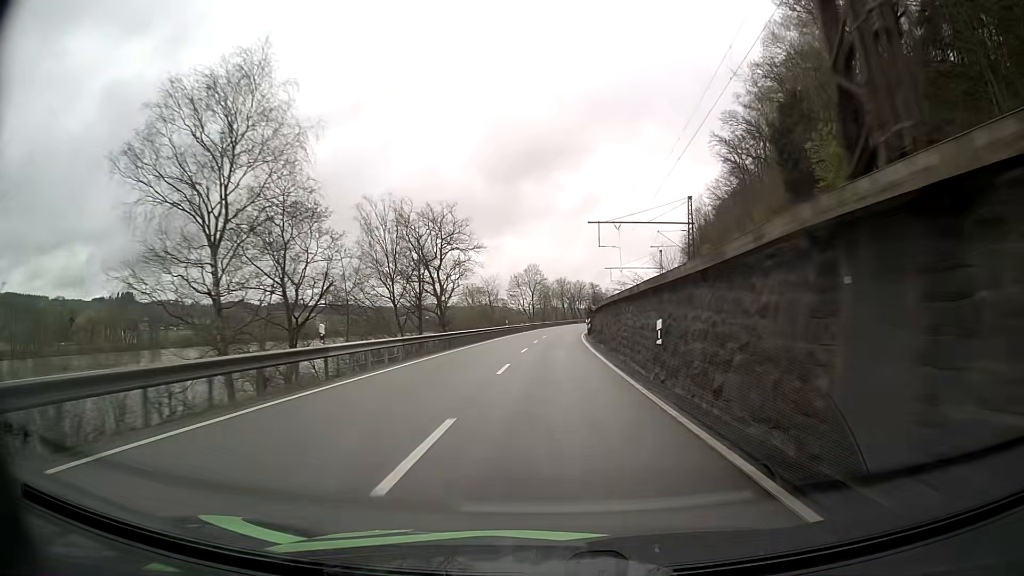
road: primary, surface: asphalt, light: Day
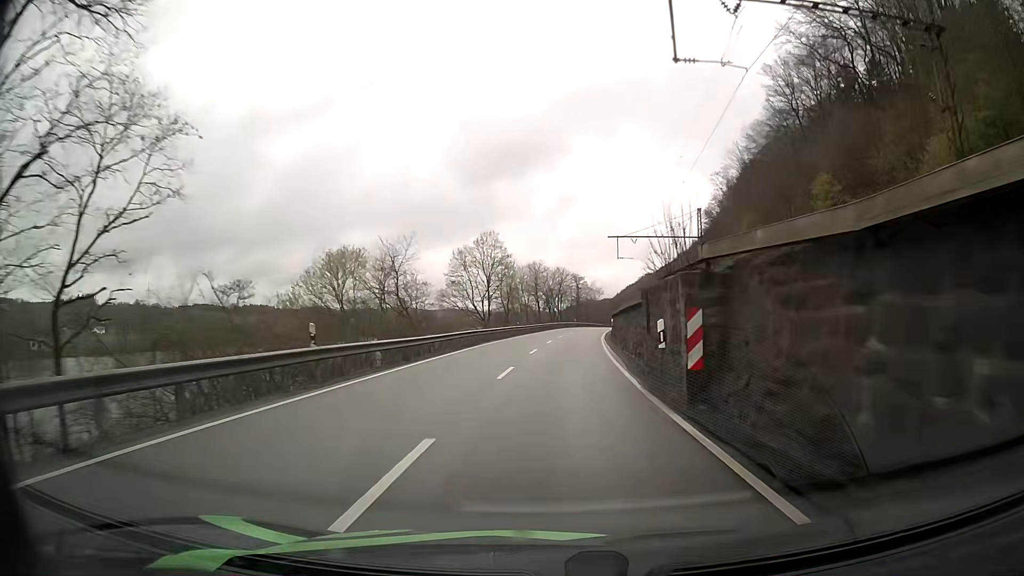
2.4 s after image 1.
(+0.9, +49.3) m; +2°
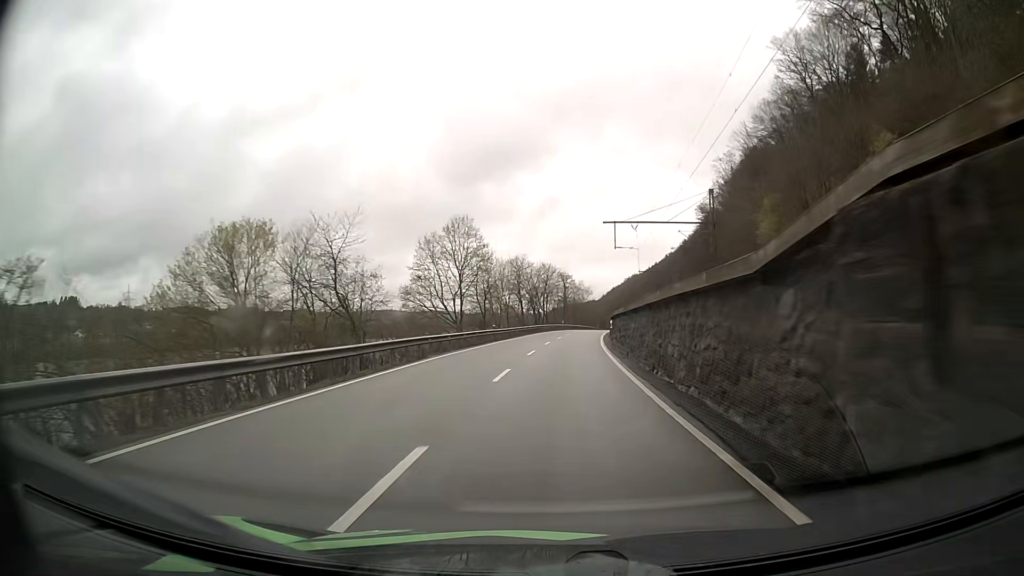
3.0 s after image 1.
(+0.1, +12.3) m; +1°
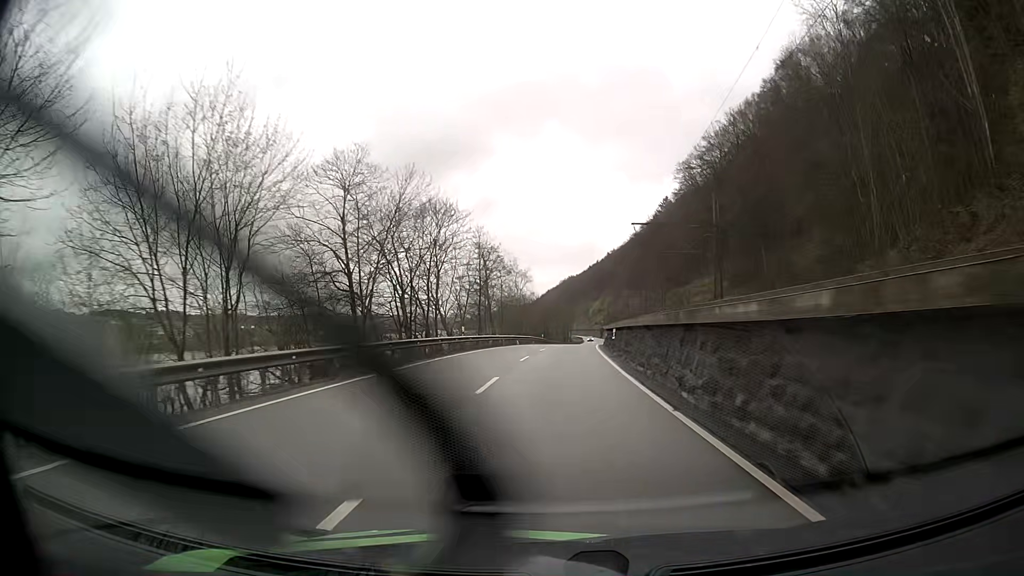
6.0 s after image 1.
(+3.2, +61.8) m; +6°
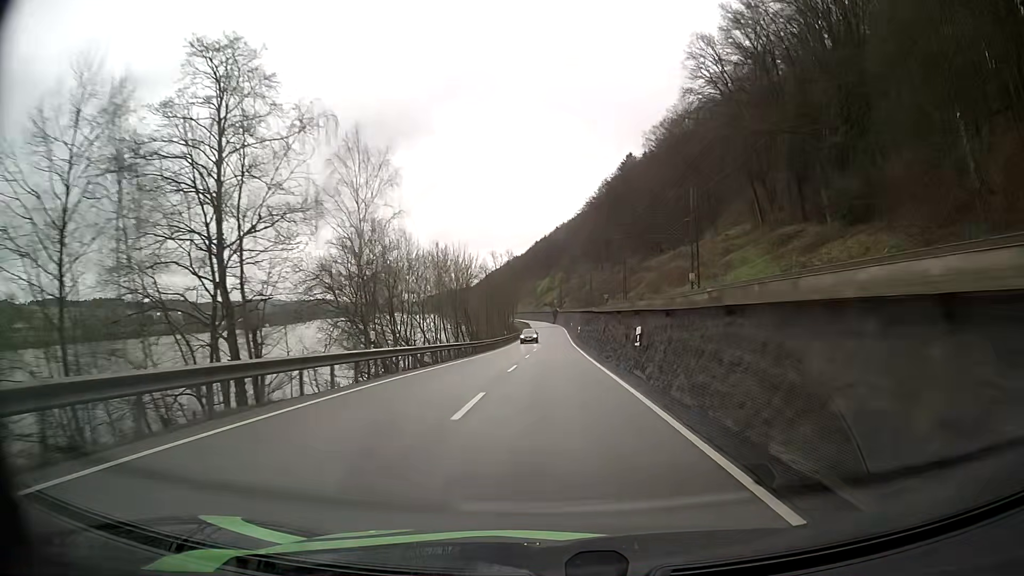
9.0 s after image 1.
(+2.7, +62.9) m; +4°
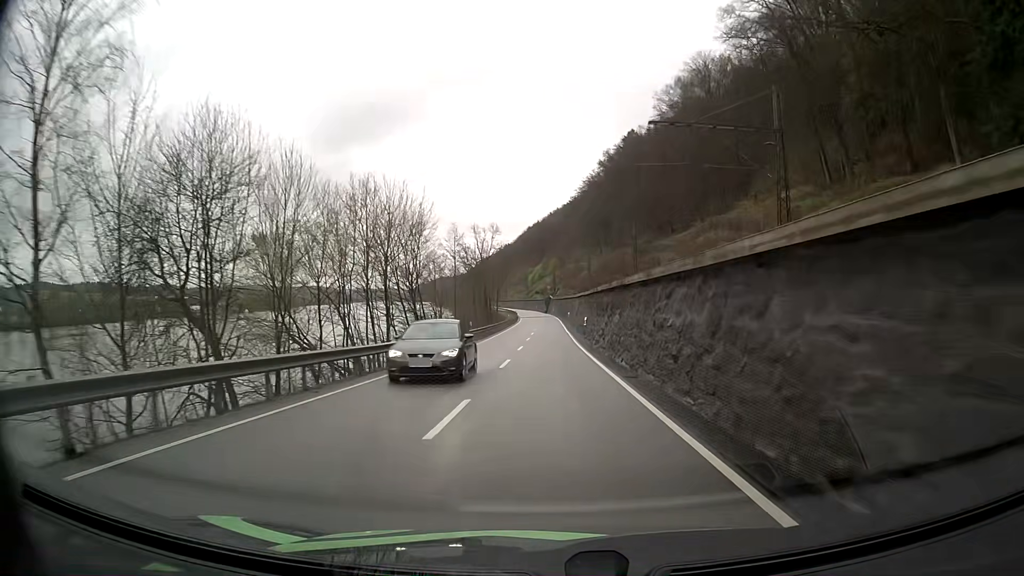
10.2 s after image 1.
(+0.2, +25.6) m; +1°
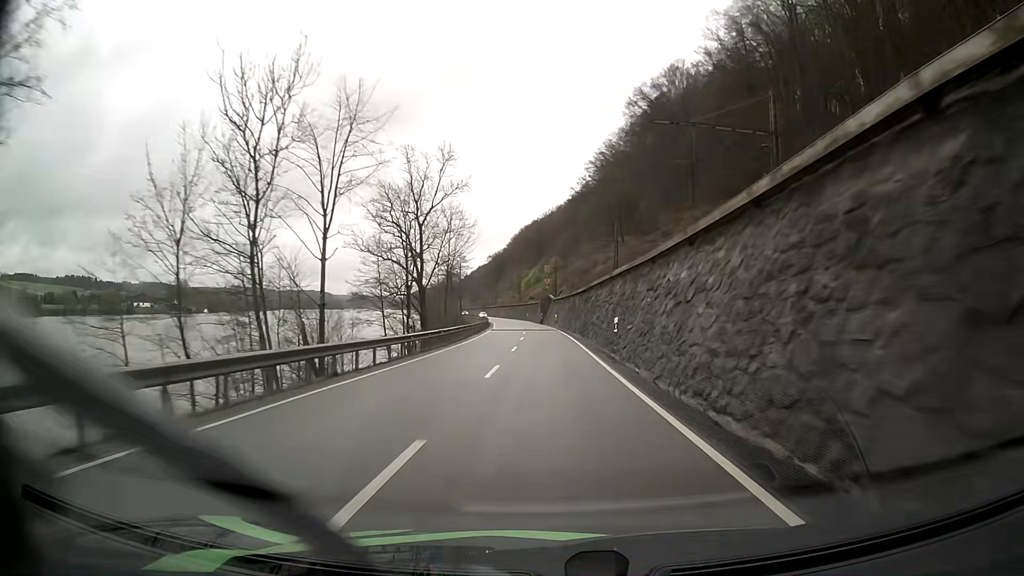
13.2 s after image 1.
(+0.3, +64.0) m; +1°
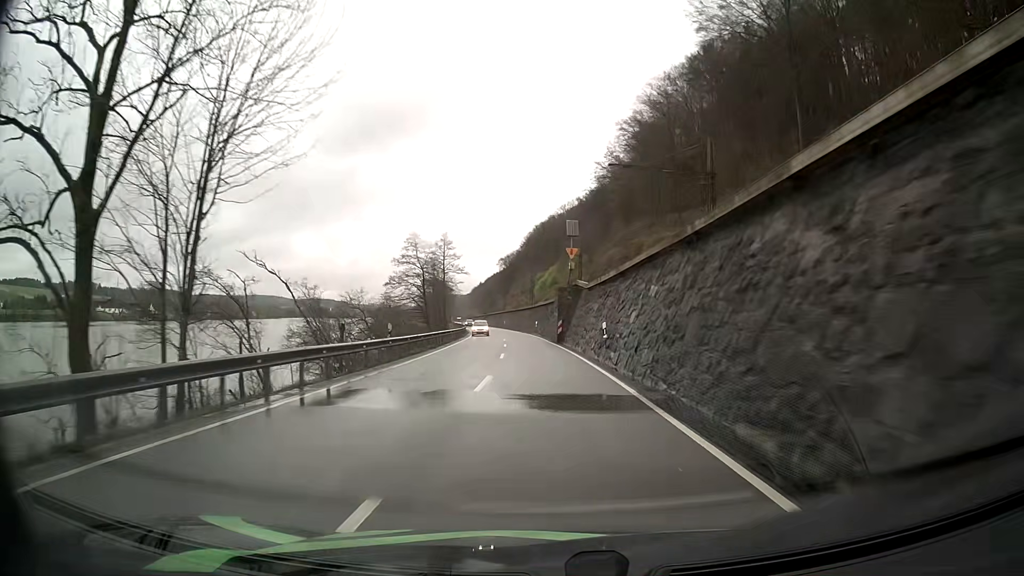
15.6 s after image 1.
(-0.6, +50.6) m; -1°
(0, +10) (0, +20) (-1, +30) (-1, +40) (-2, +50) (-3, +60) (-4, +70) (-5, +80) (-6, +90) (-7, +100) m
